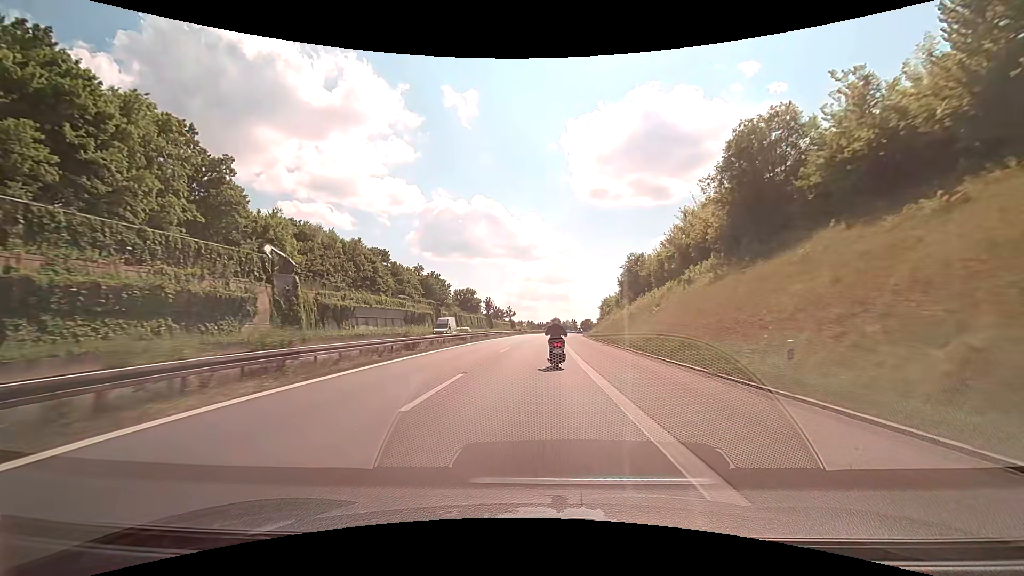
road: motorway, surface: asphalt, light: Day
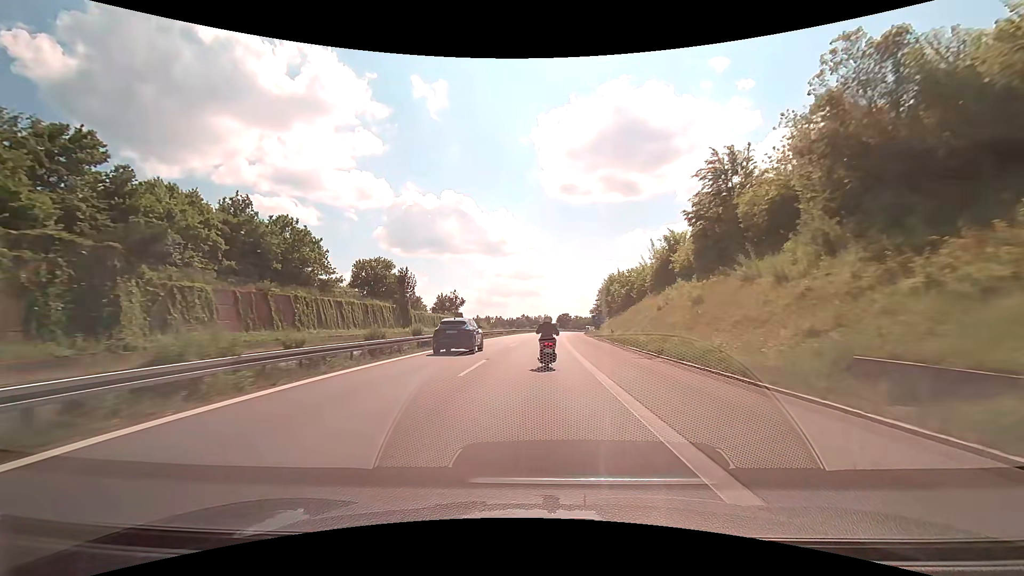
(+1.5, +66.7) m; +3°
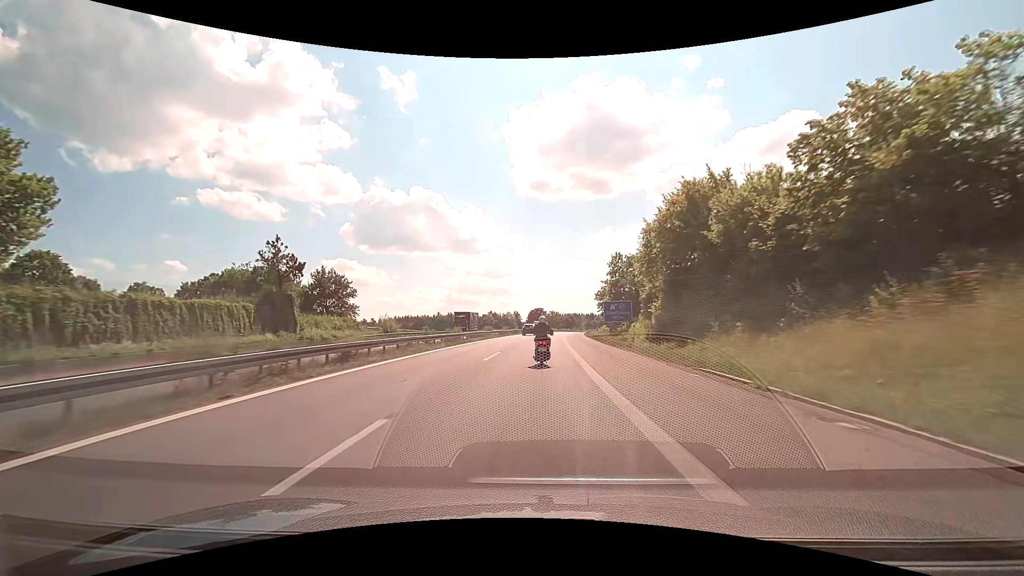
(+2.0, +65.5) m; +3°
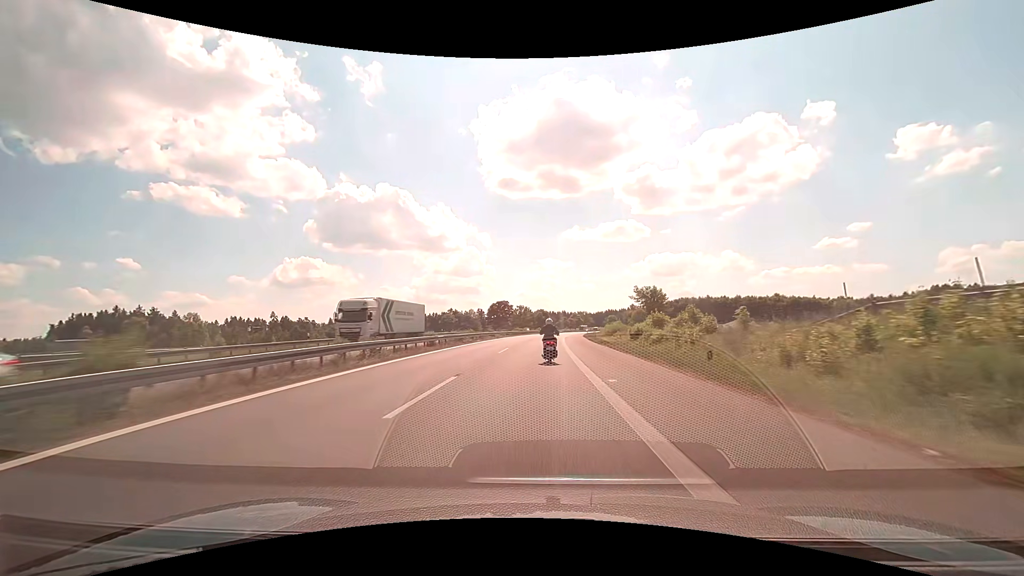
(+2.0, +65.8) m; +3°
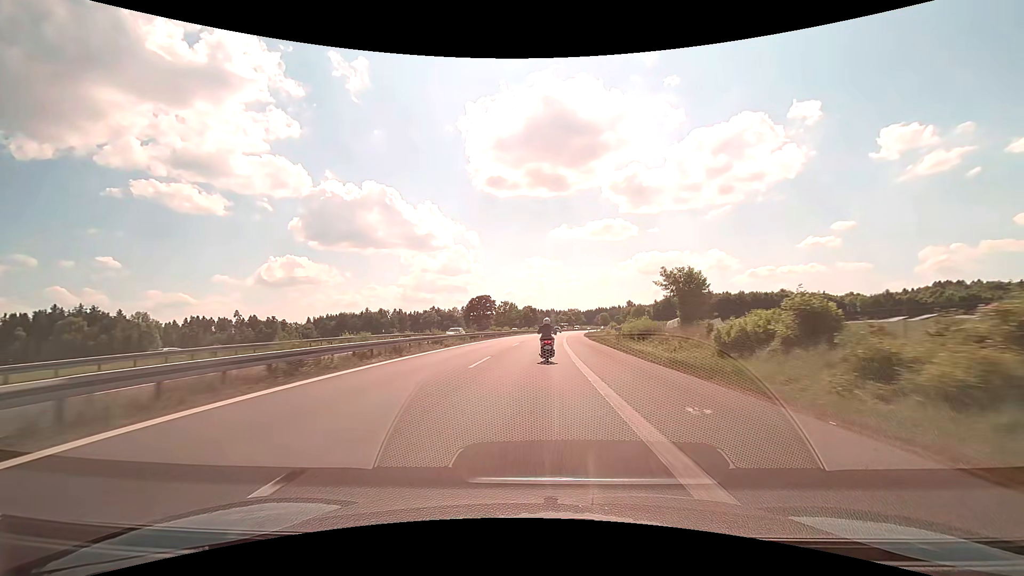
(+0.3, +27.2) m; +1°
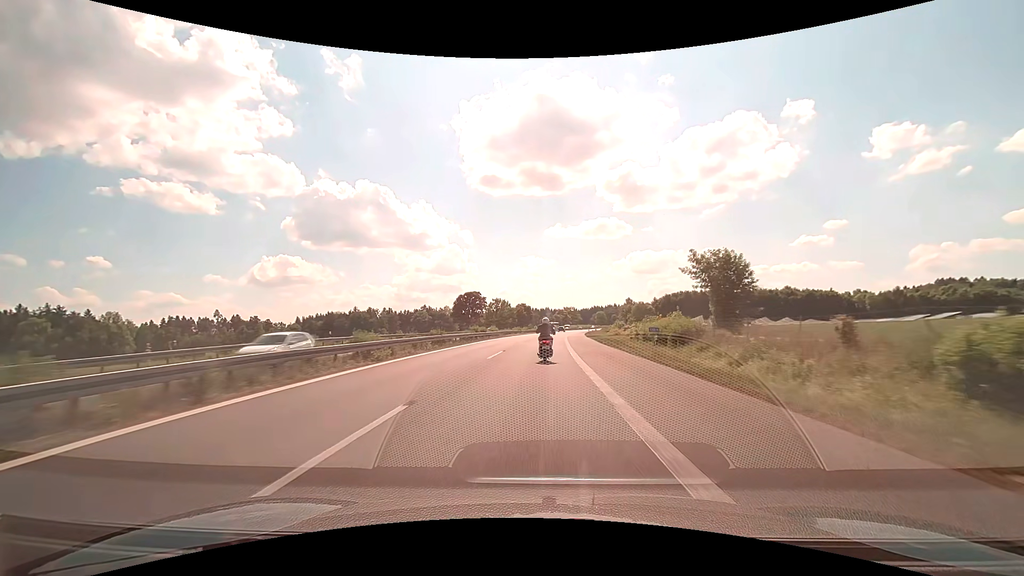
(+0.1, +13.8) m; +1°
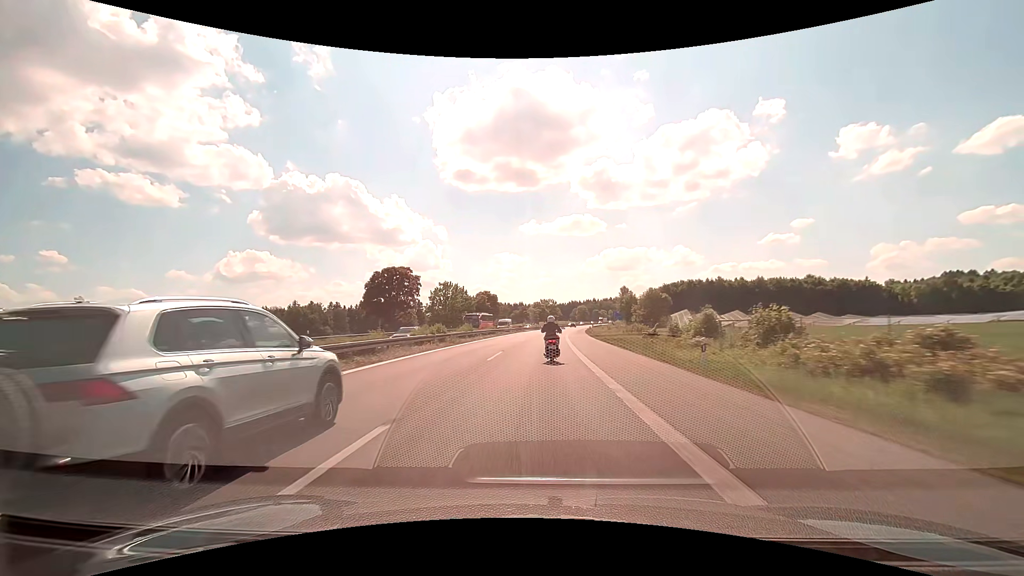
(+1.5, +55.8) m; +3°
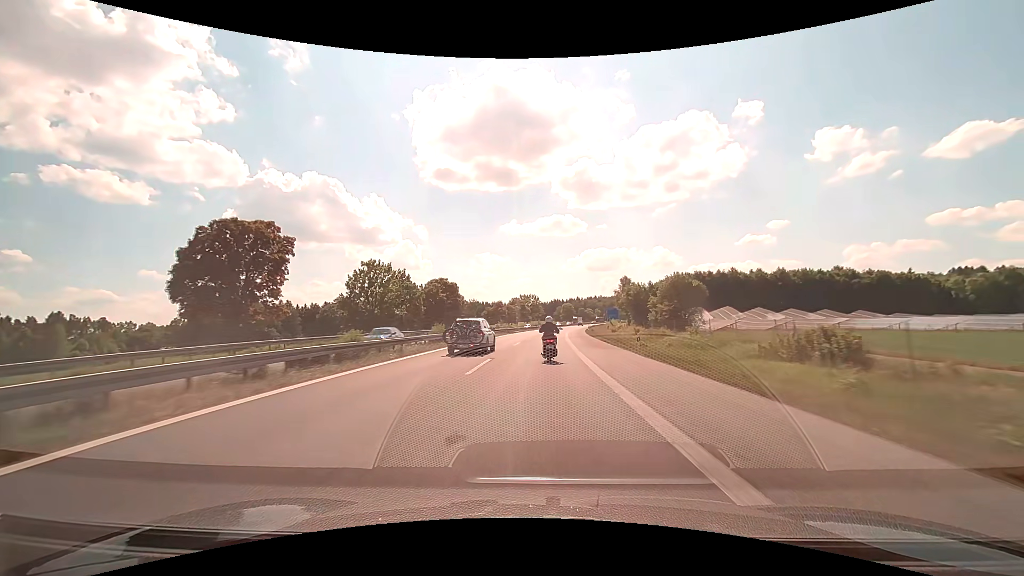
(+0.8, +41.0) m; +2°
(0, +10) (0, +20) (0, +30) (+1, +40) (+1, +50) (+2, +60) (+2, +70) (+3, +80) (+3, +90) (+4, +100) m
